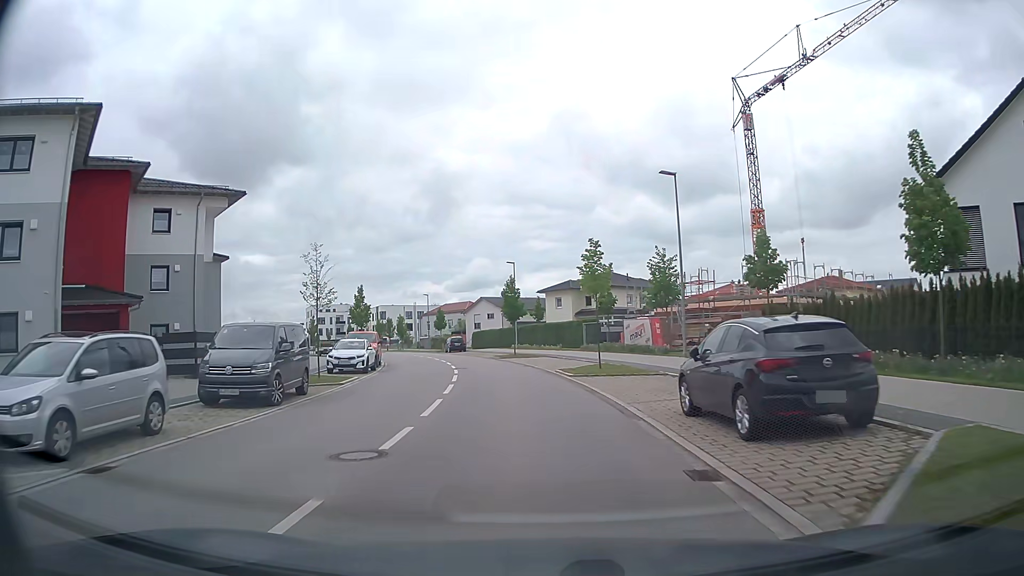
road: tertiary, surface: asphalt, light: Day
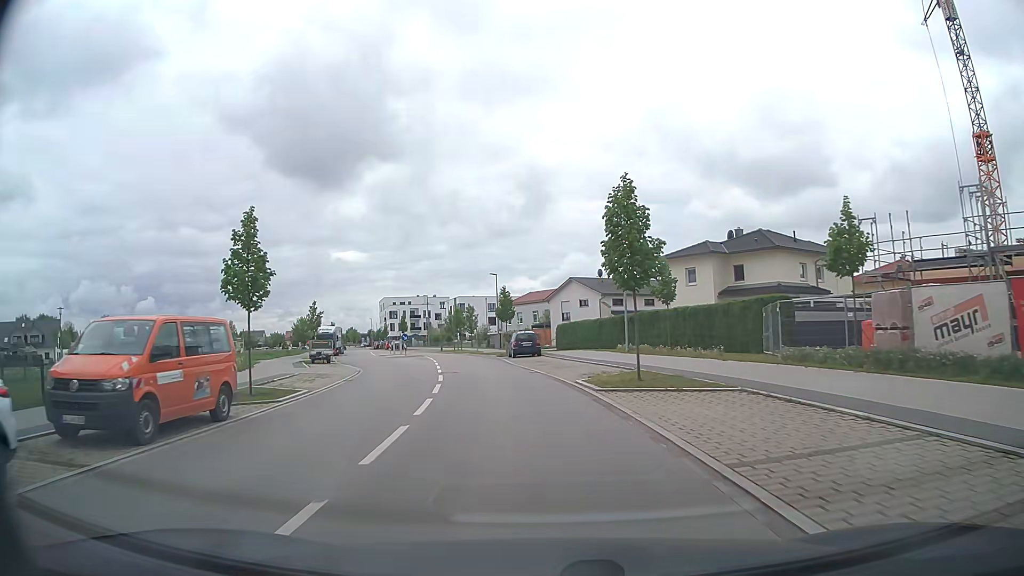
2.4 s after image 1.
(-1.6, +27.6) m; -7°
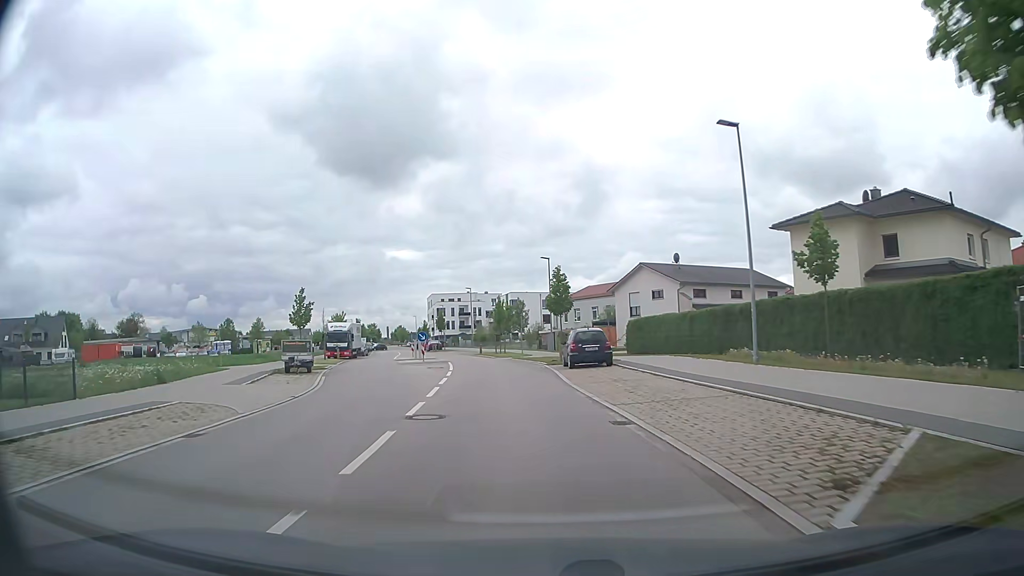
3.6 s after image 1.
(-0.7, +14.3) m; -5°
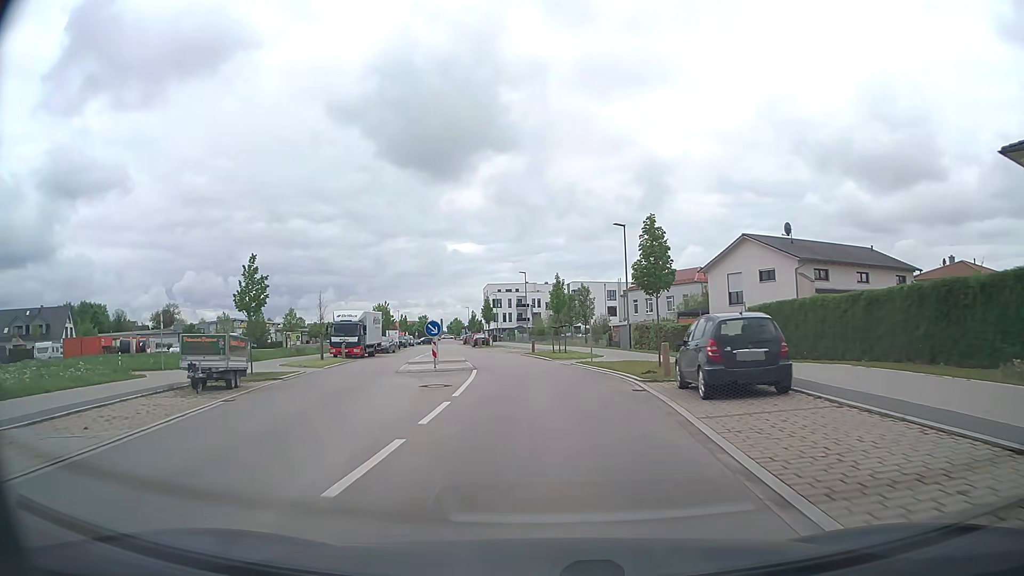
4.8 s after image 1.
(-0.7, +14.7) m; -6°
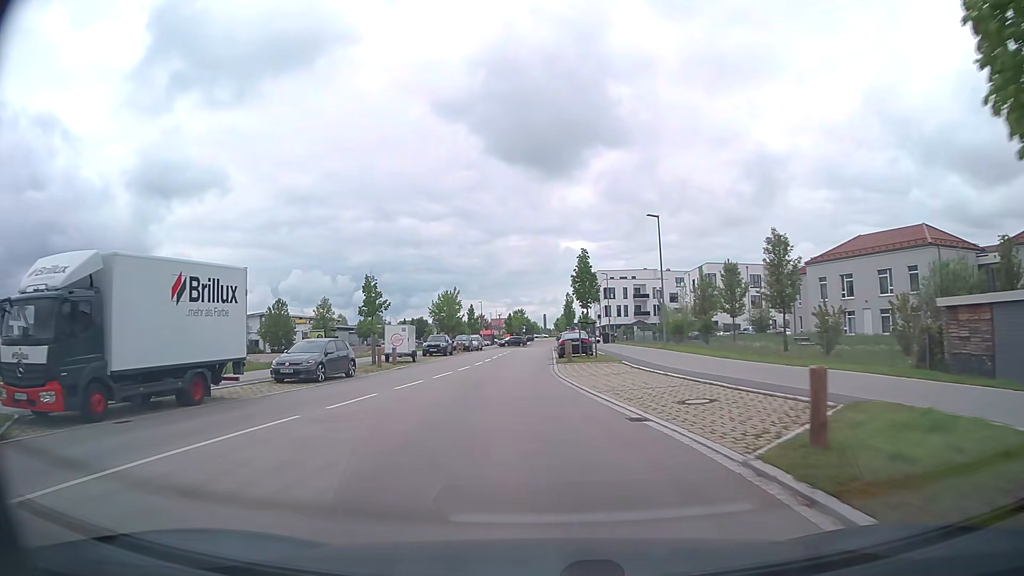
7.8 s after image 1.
(-2.0, +37.0) m; -9°
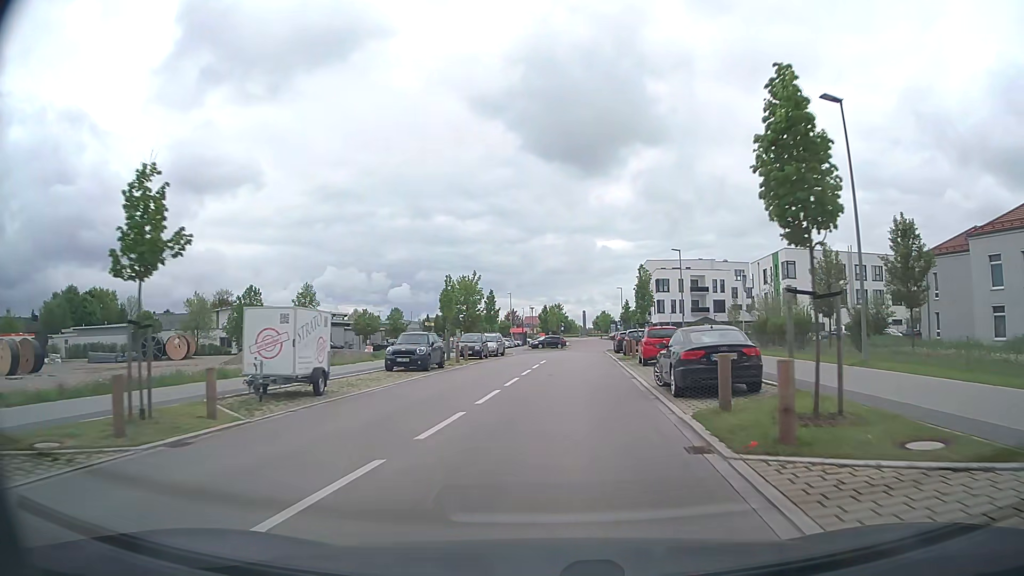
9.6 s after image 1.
(-1.2, +22.3) m; -4°
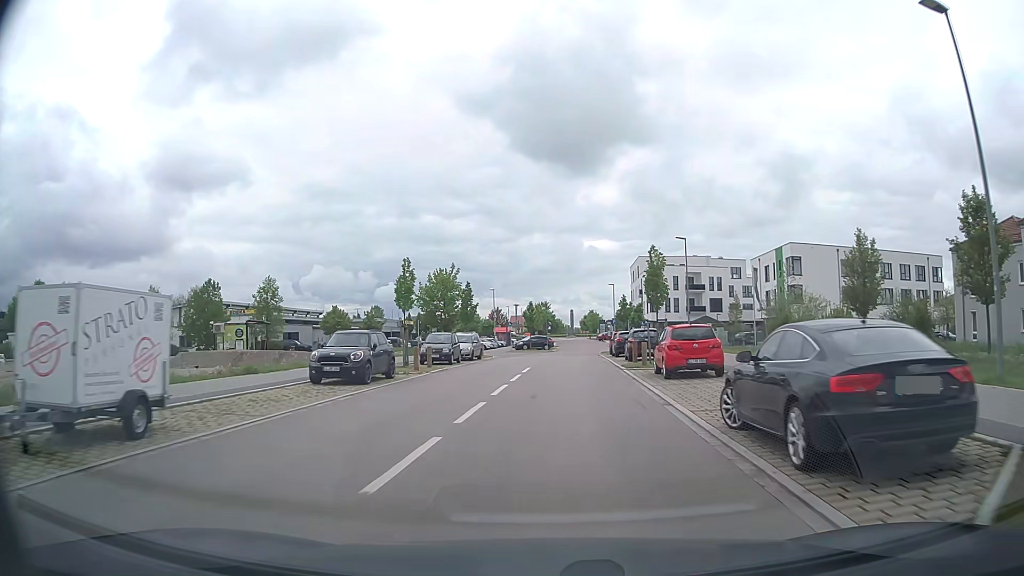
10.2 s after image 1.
(+0.1, +7.5) m; +1°
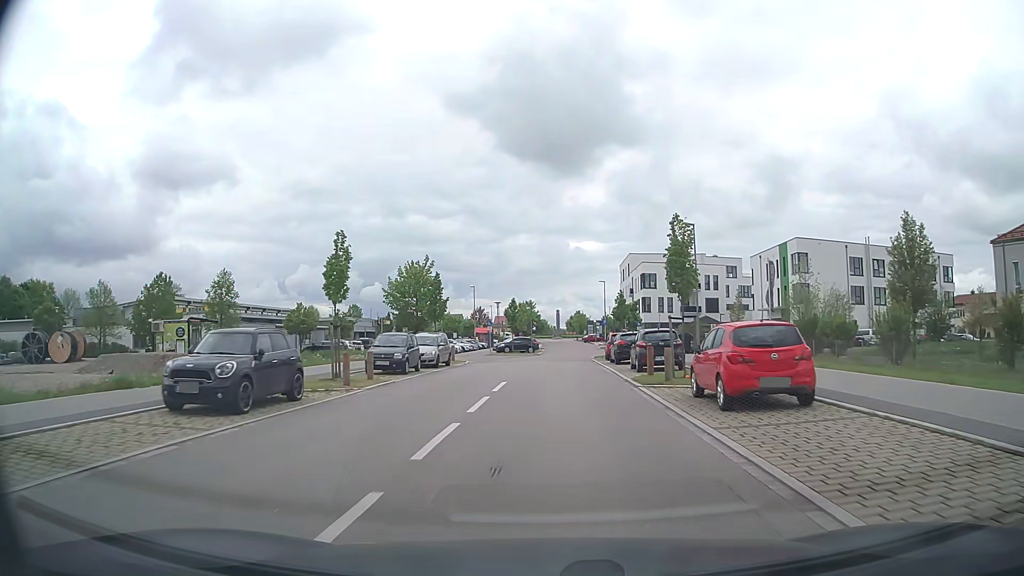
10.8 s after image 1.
(+0.1, +7.5) m; +1°
(0, +10) (0, +20) (+1, +30) (+1, +40) (+2, +50) (+3, +60) (+4, +70) (+4, +80) (+5, +90) (+5, +100) m
